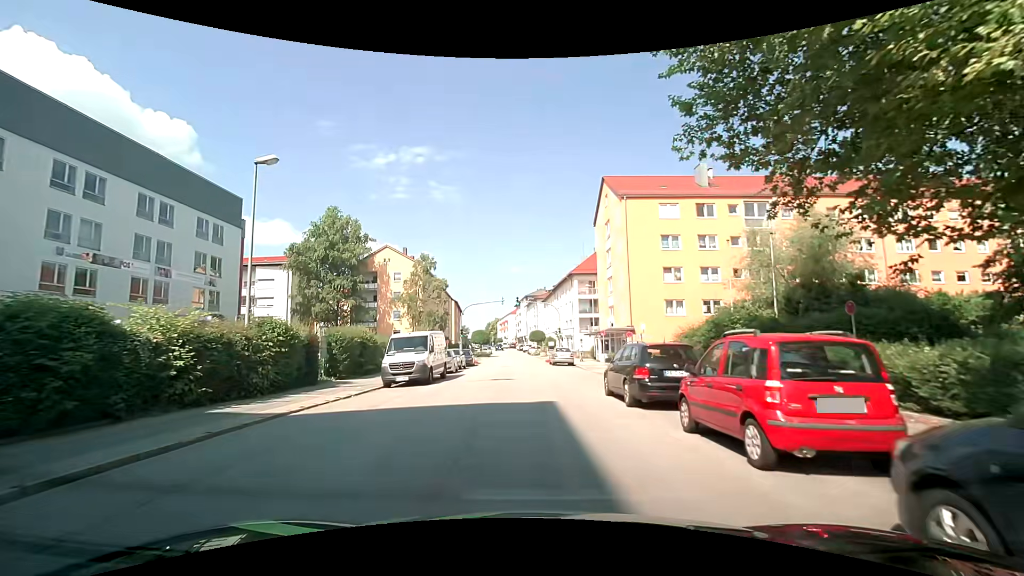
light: Day
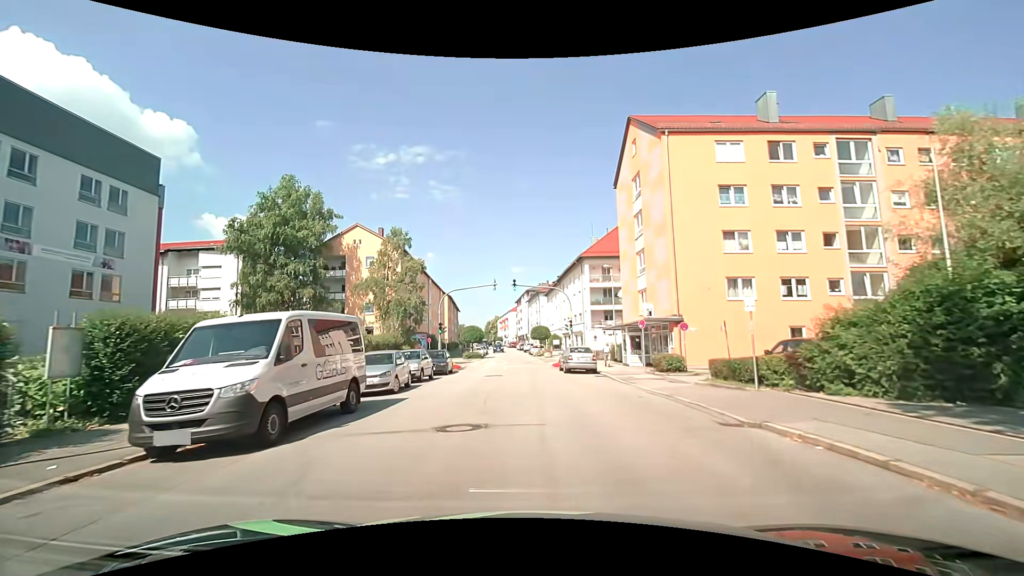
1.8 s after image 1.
(+0.1, +12.9) m; 0°
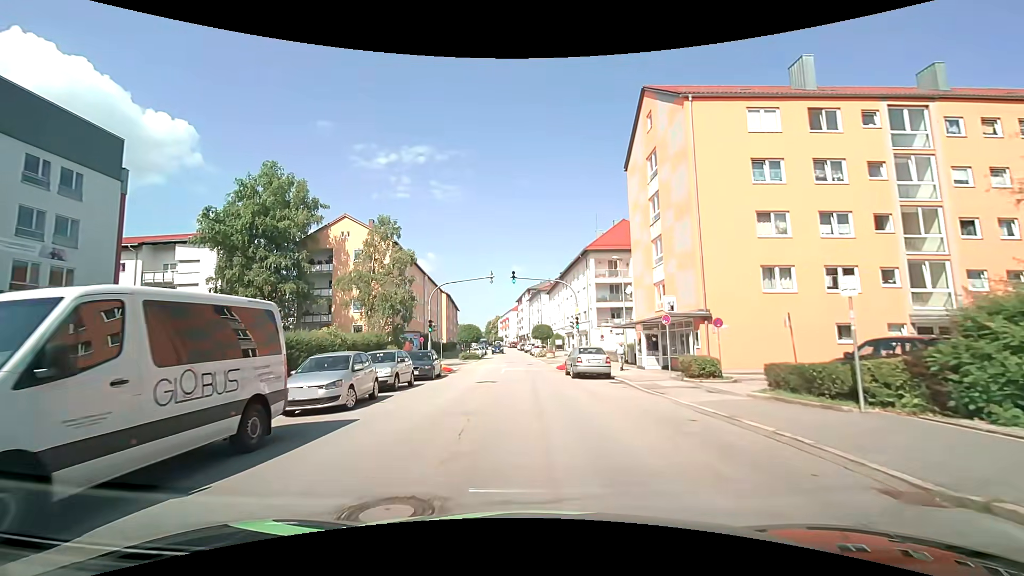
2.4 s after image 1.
(0.0, +4.2) m; +1°
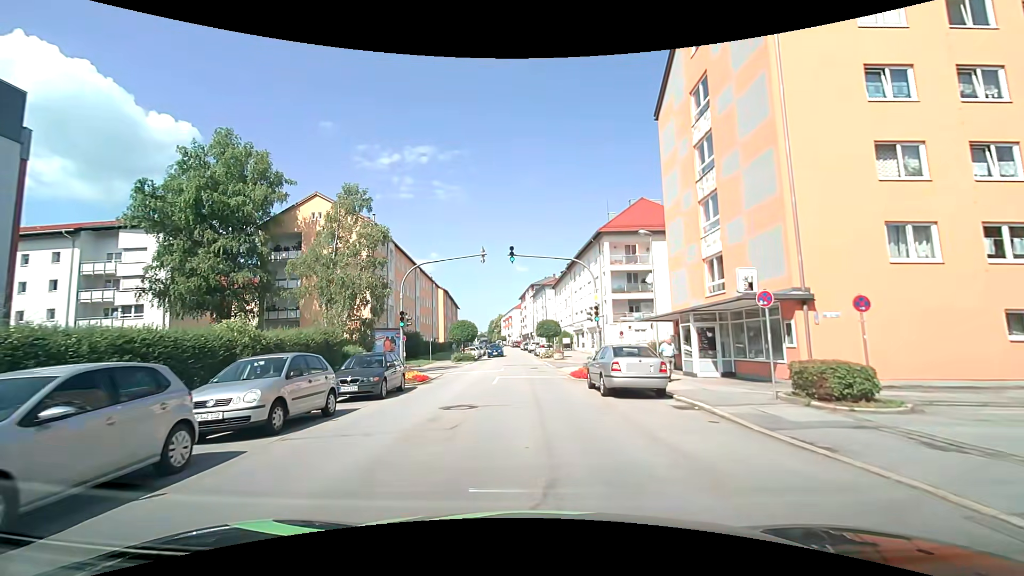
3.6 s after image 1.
(0.0, +8.4) m; -1°
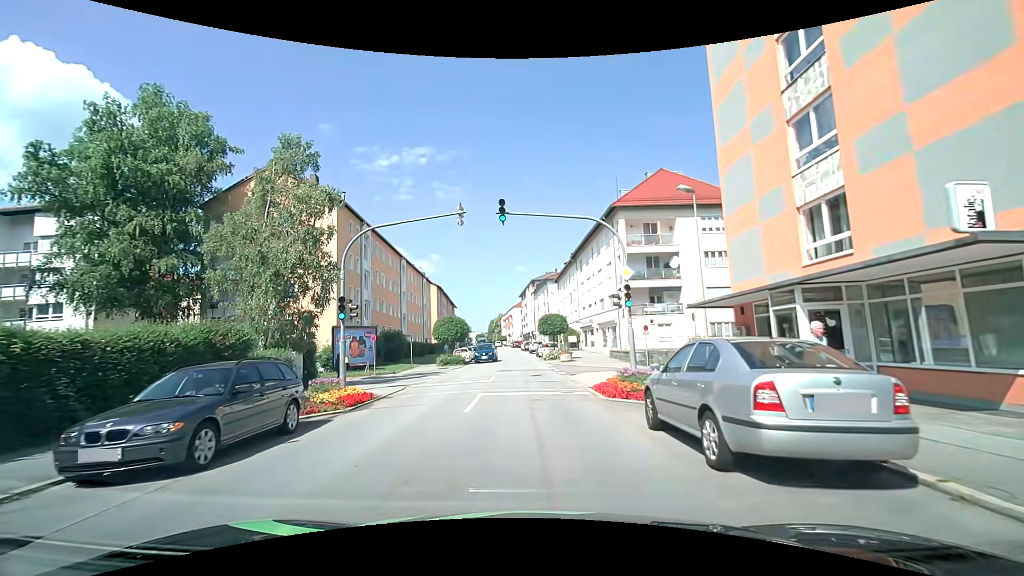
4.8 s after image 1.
(0.0, +8.3) m; 0°
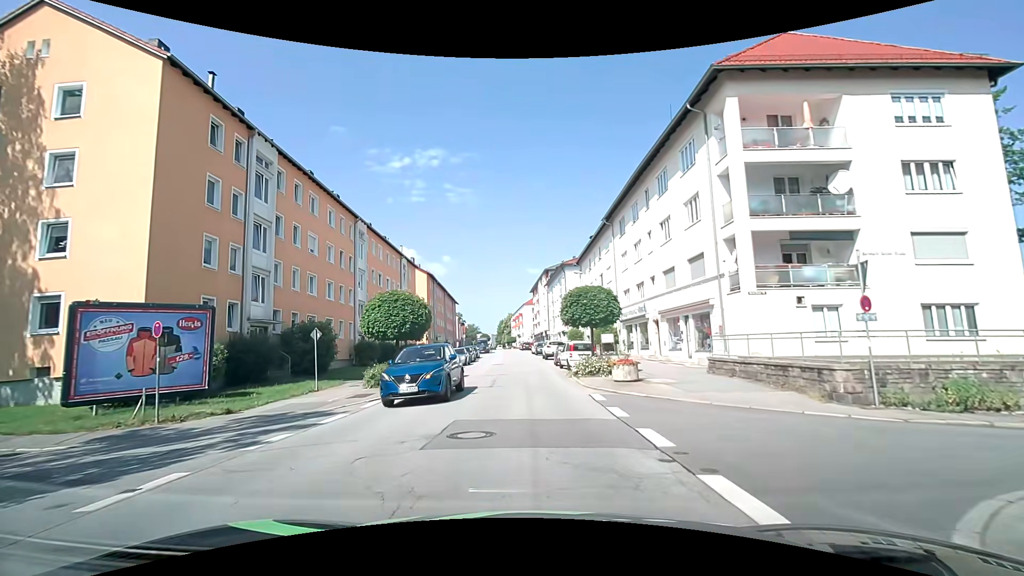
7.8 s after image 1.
(-0.2, +20.1) m; -1°
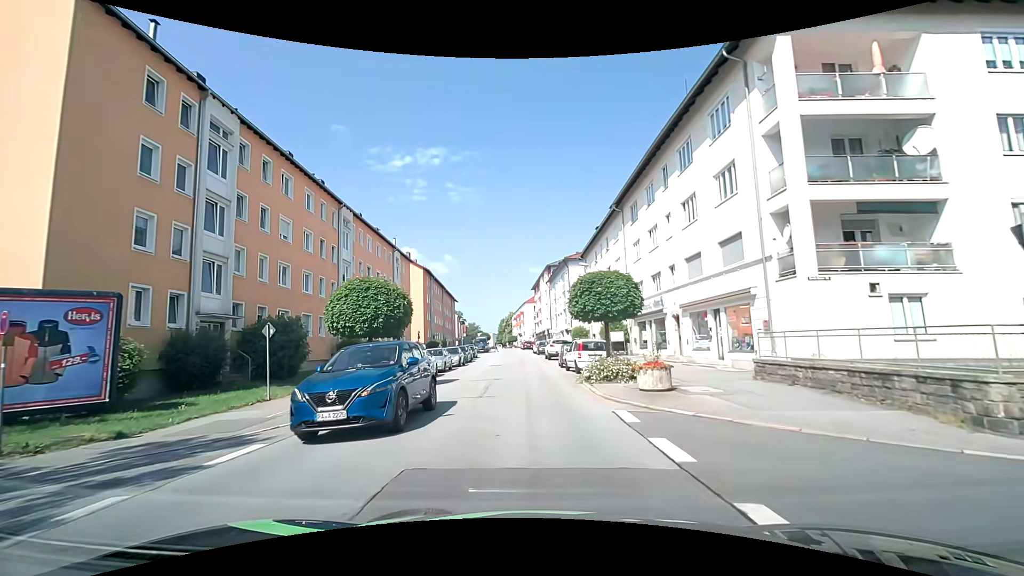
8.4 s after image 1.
(0.0, +4.0) m; -1°
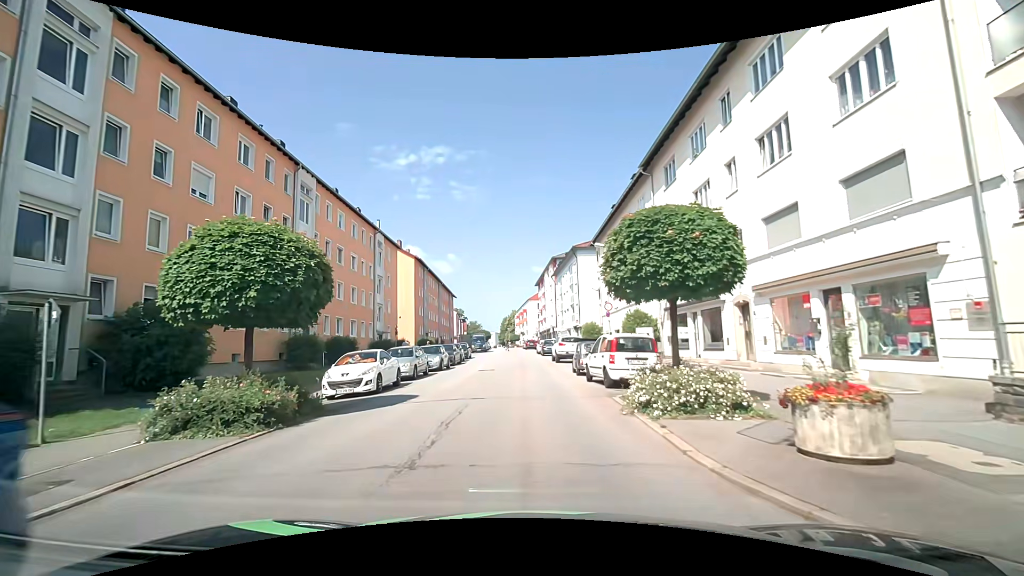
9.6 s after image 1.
(0.0, +8.1) m; -1°
(0, +10) (0, +20) (0, +30) (0, +40) (-1, +50) (-1, +60) (-2, +70) (-2, +80) (-3, +90) (-3, +100) m
